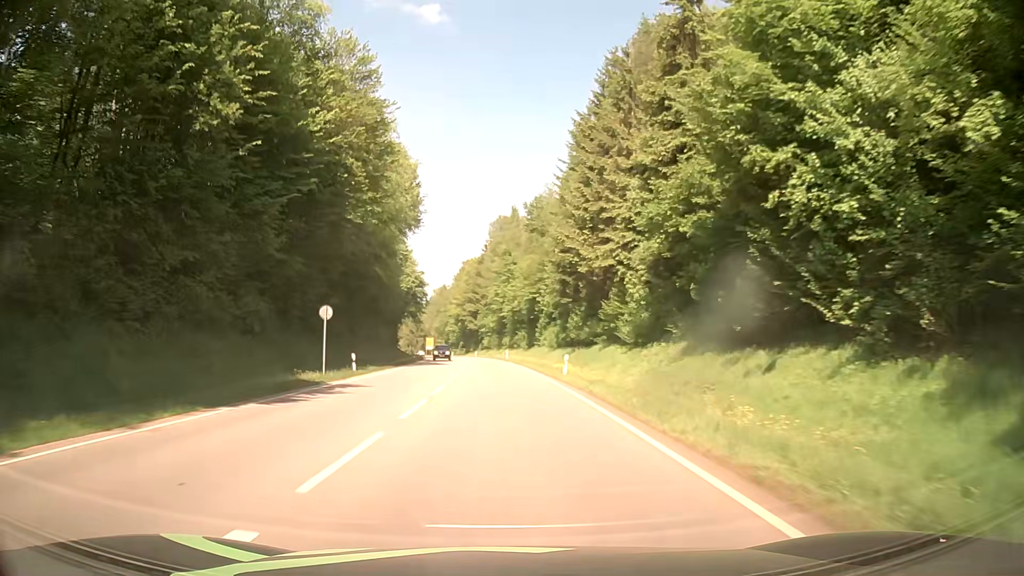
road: secondary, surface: asphalt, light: Day
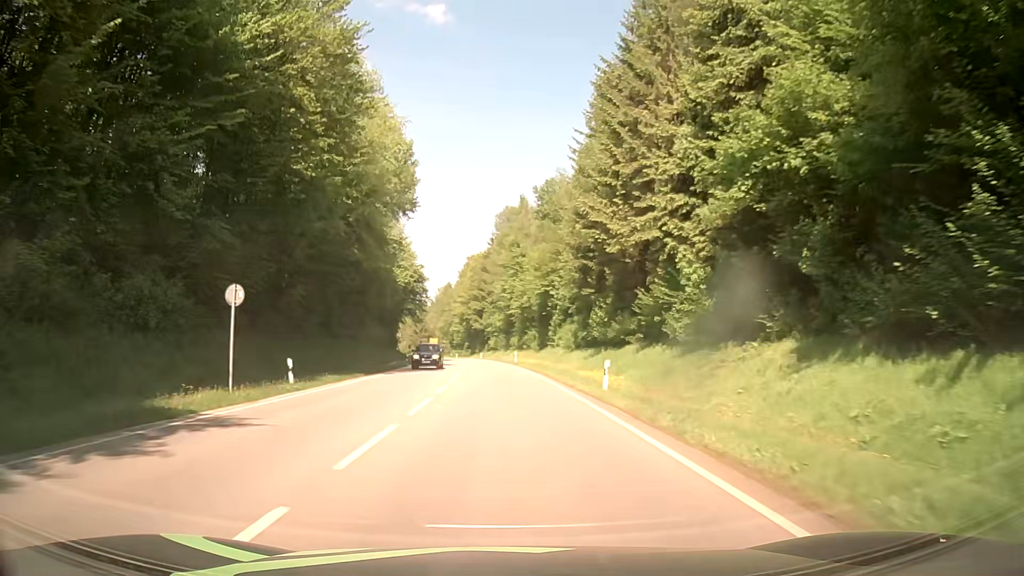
(0.0, +11.0) m; -1°
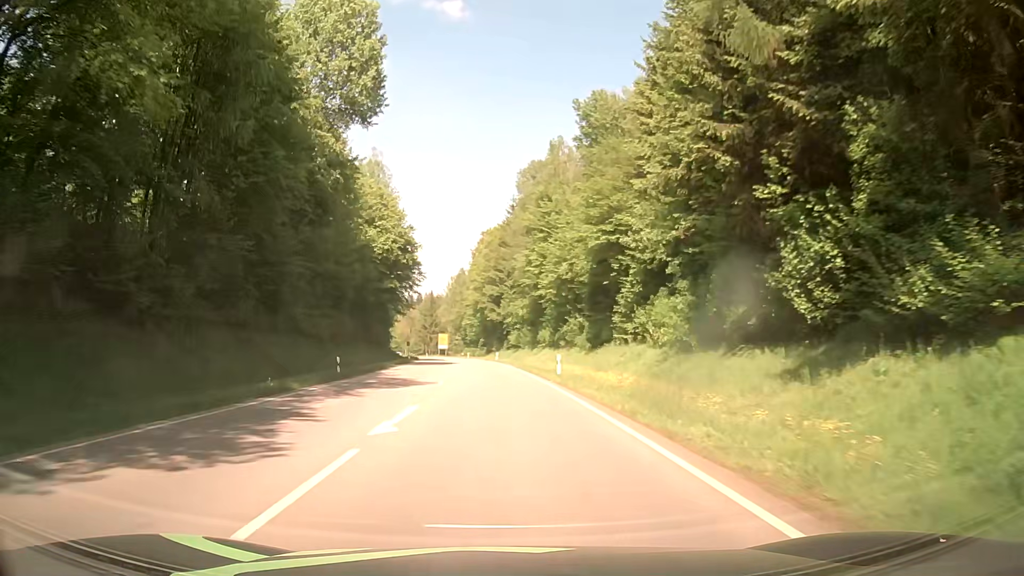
(-0.2, +33.0) m; -1°
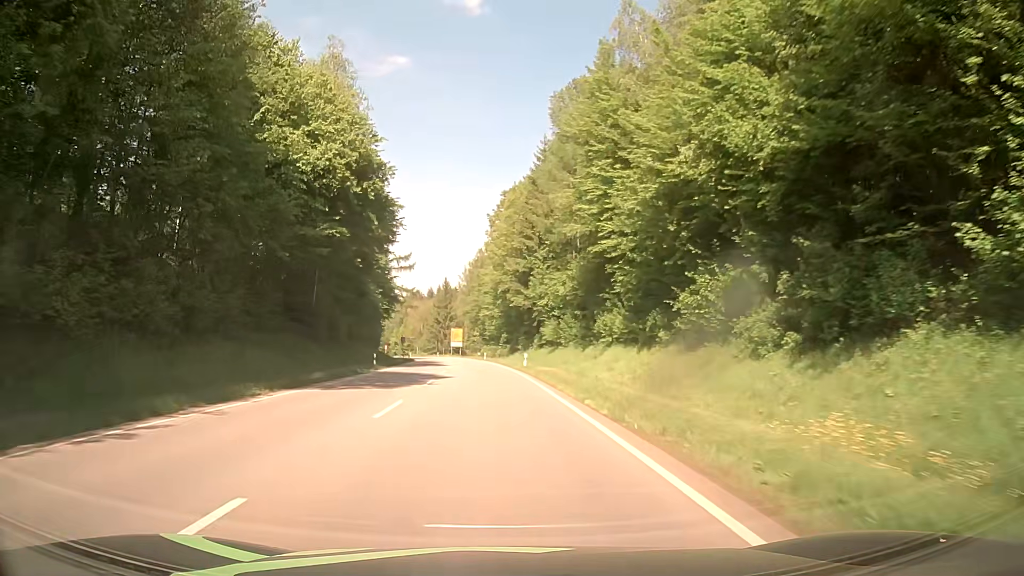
(-0.6, +32.9) m; -2°
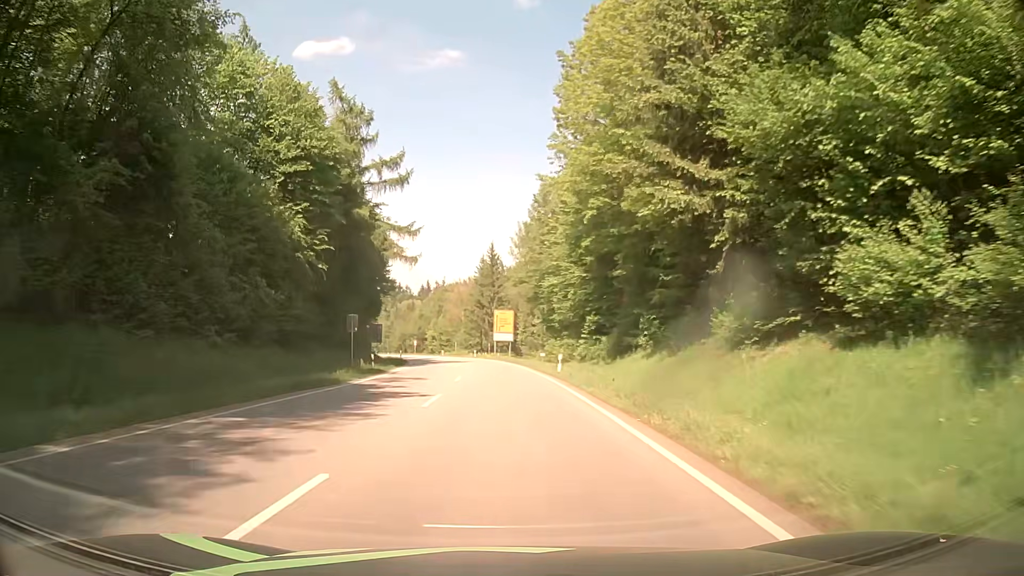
(-1.9, +55.0) m; -5°
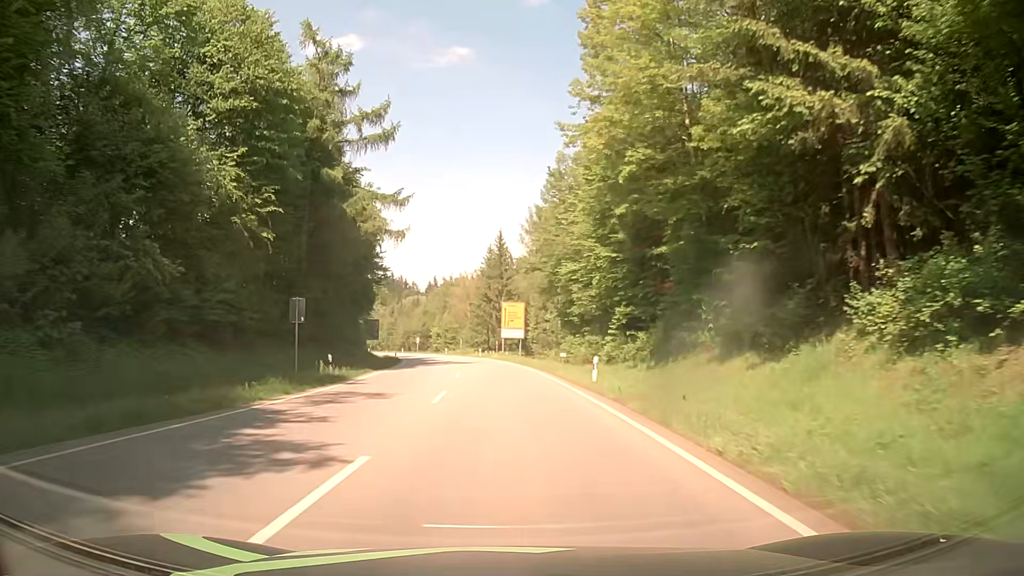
(-0.1, +11.1) m; -1°
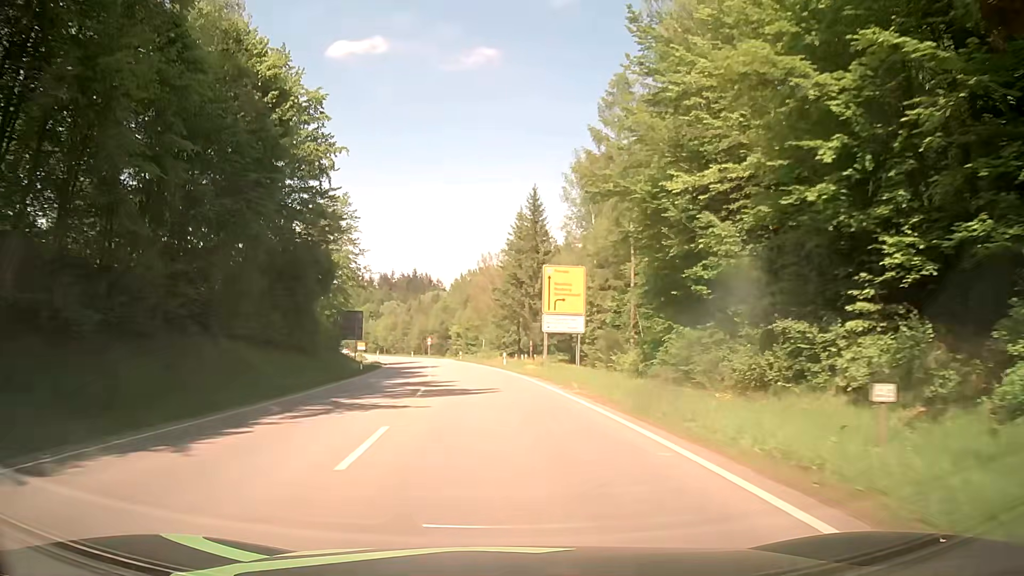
(-0.4, +32.8) m; -2°
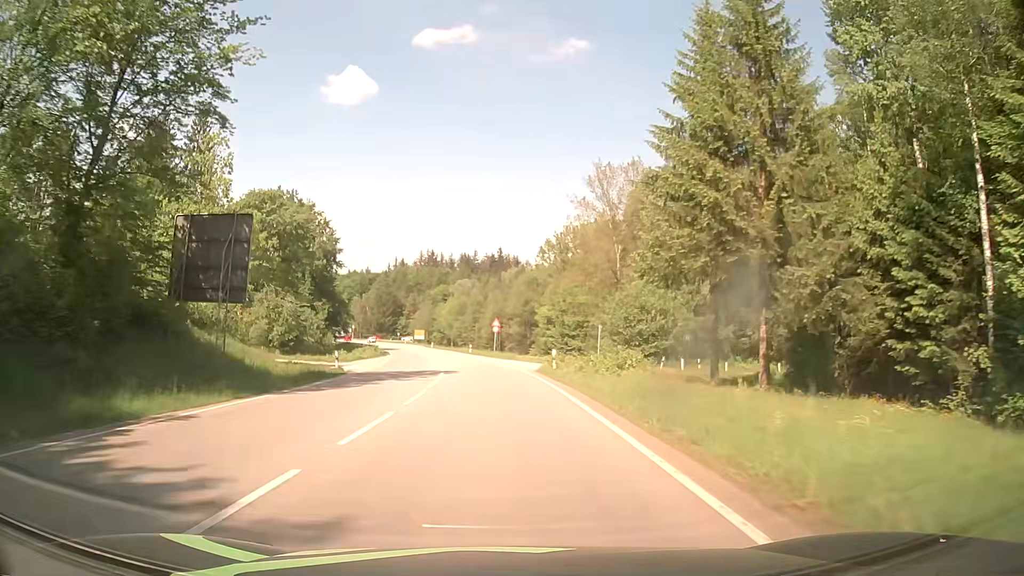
(-3.3, +53.5) m; -7°
(0, +10) (-1, +20) (-1, +30) (-2, +40) (-3, +50) (-5, +60) (-6, +70) (-8, +79) (-10, +89) (-12, +99) m
